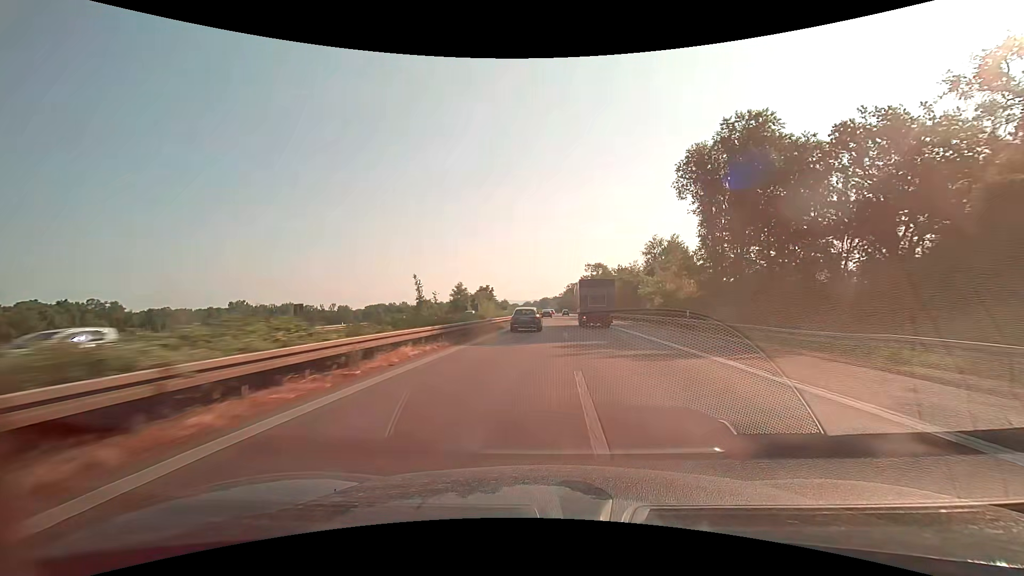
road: motorway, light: Day
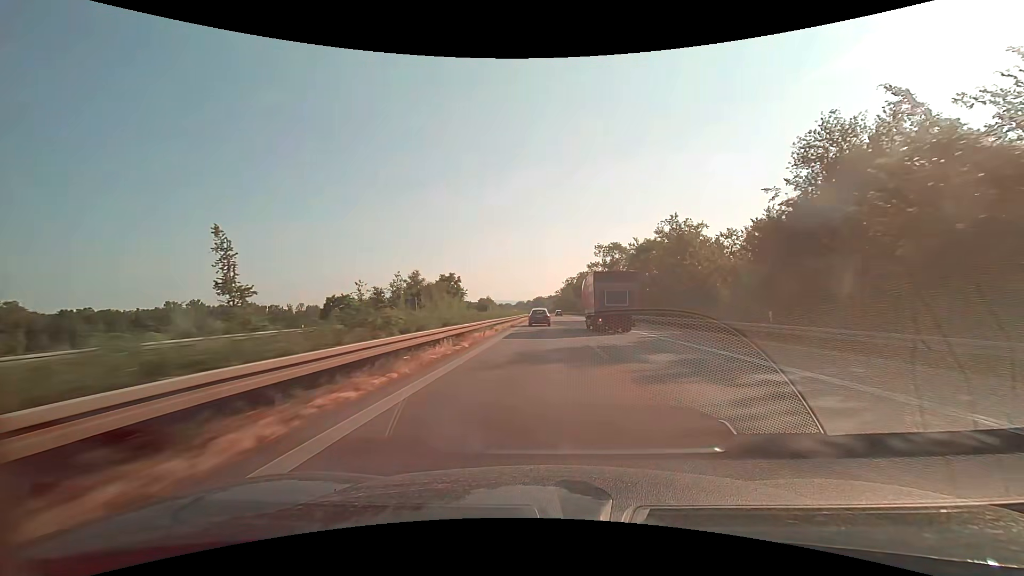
(+0.5, +63.2) m; +1°
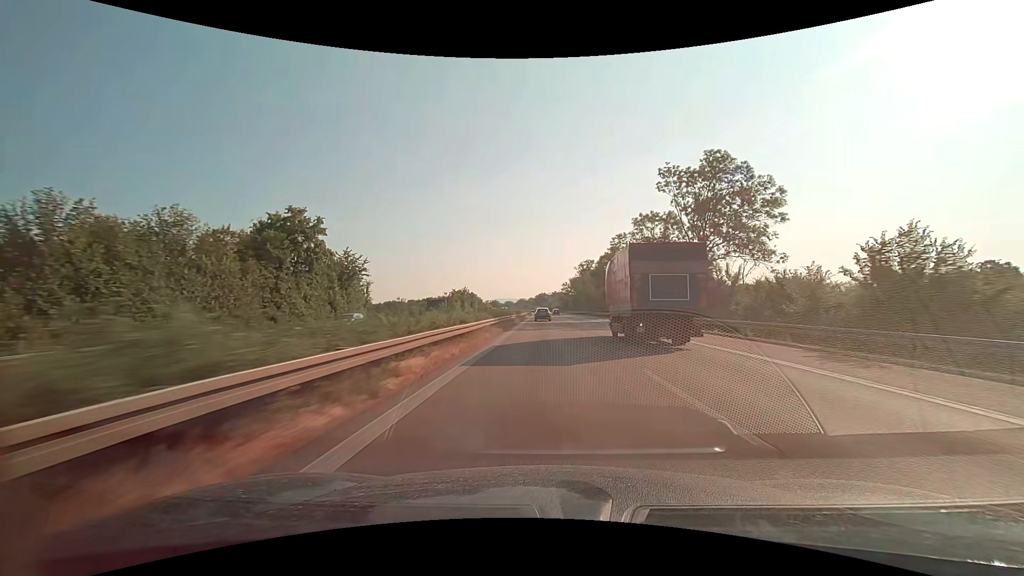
(-0.2, +81.0) m; 0°
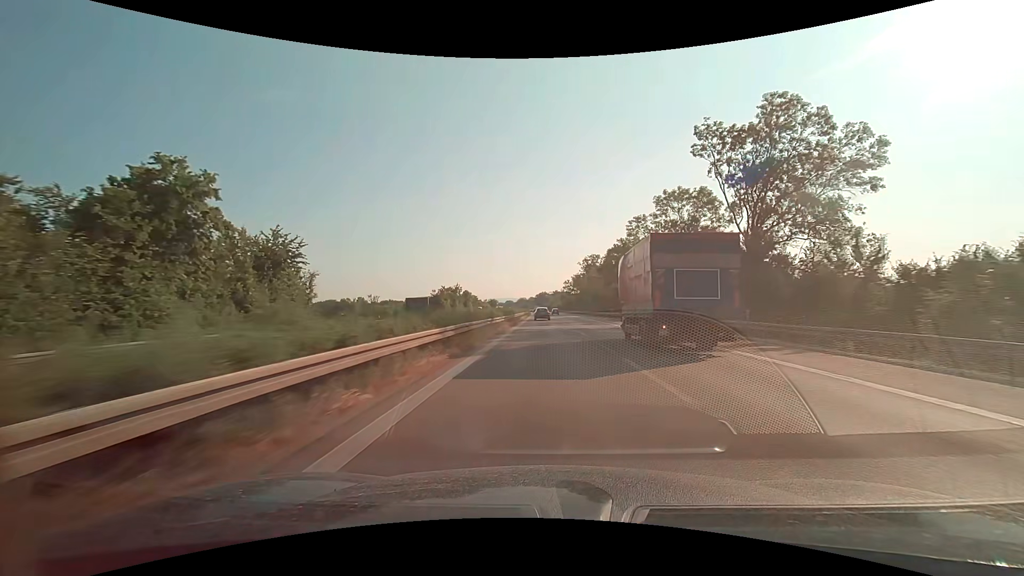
(0.0, +16.1) m; 0°
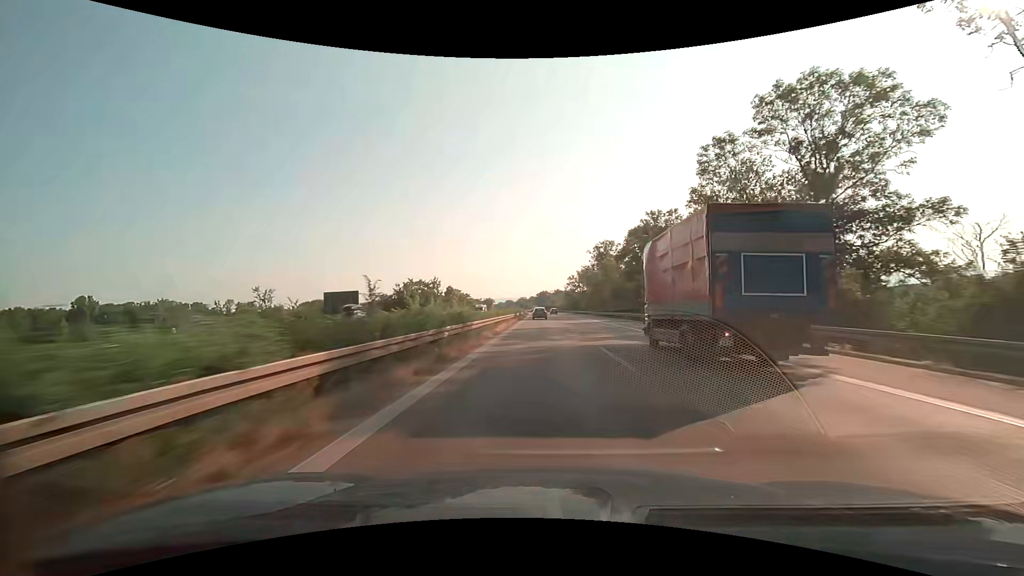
(-0.1, +32.1) m; 0°
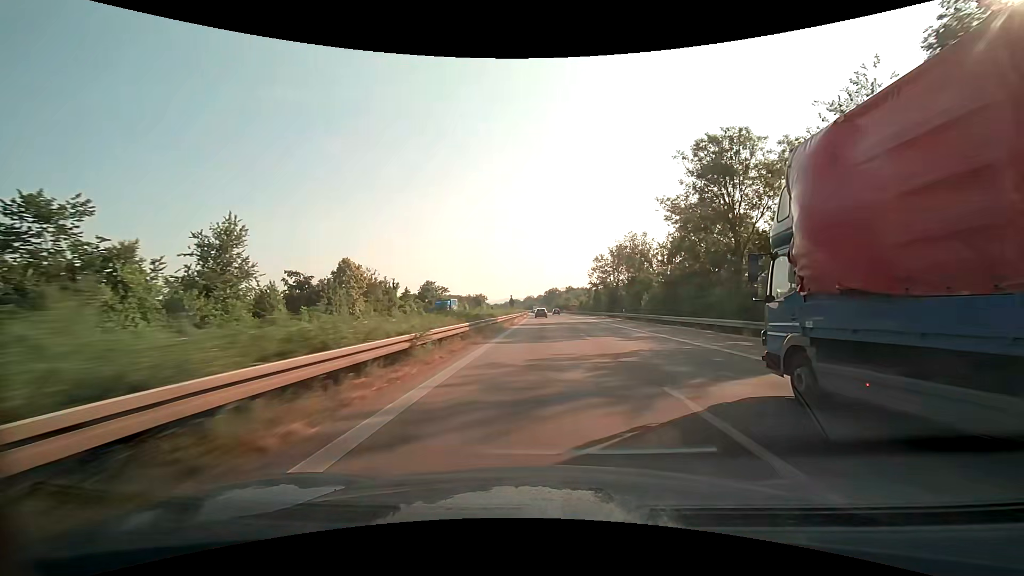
(-0.7, +80.6) m; -1°
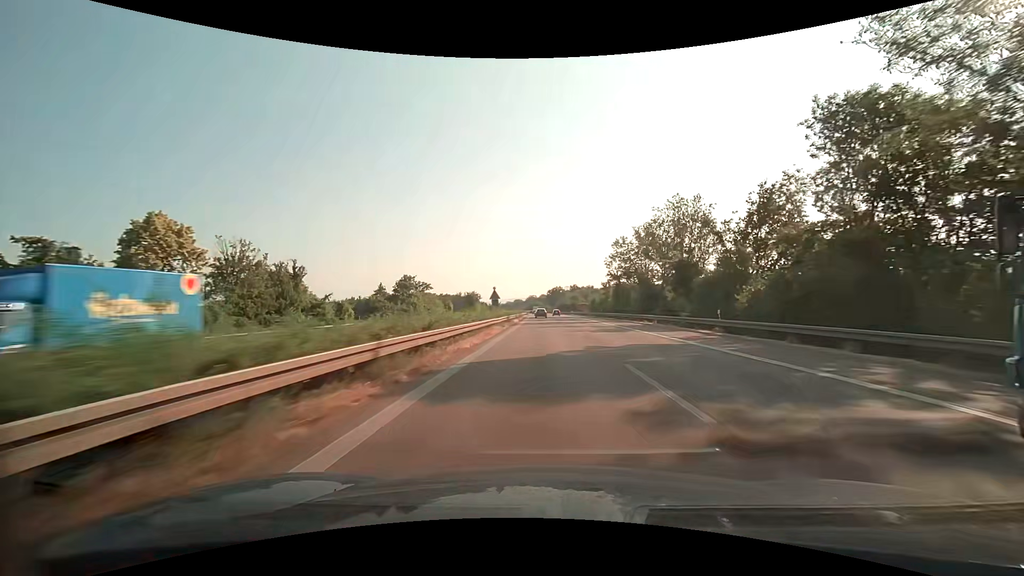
(-0.1, +32.4) m; 0°
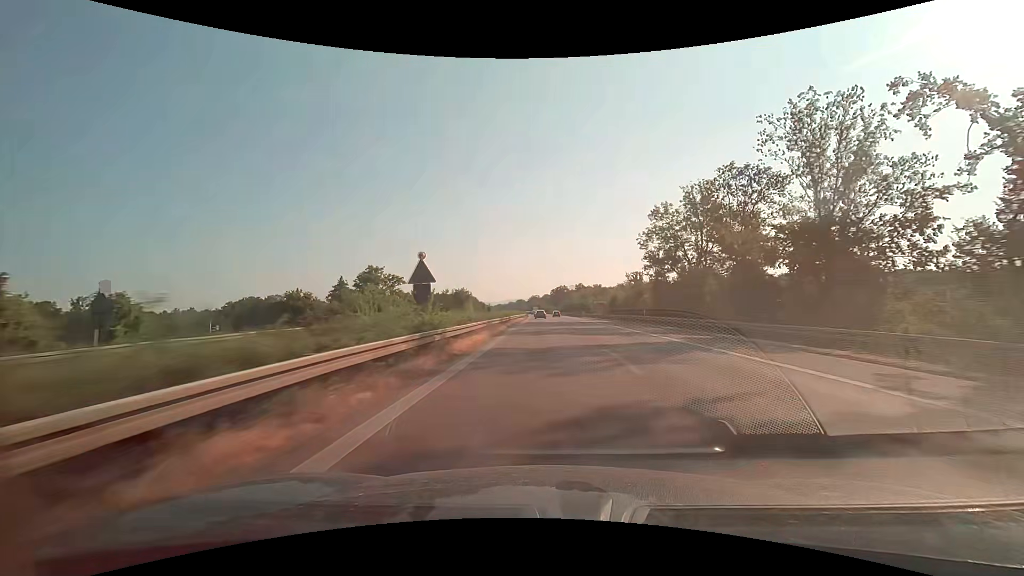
(-0.1, +32.4) m; 0°
